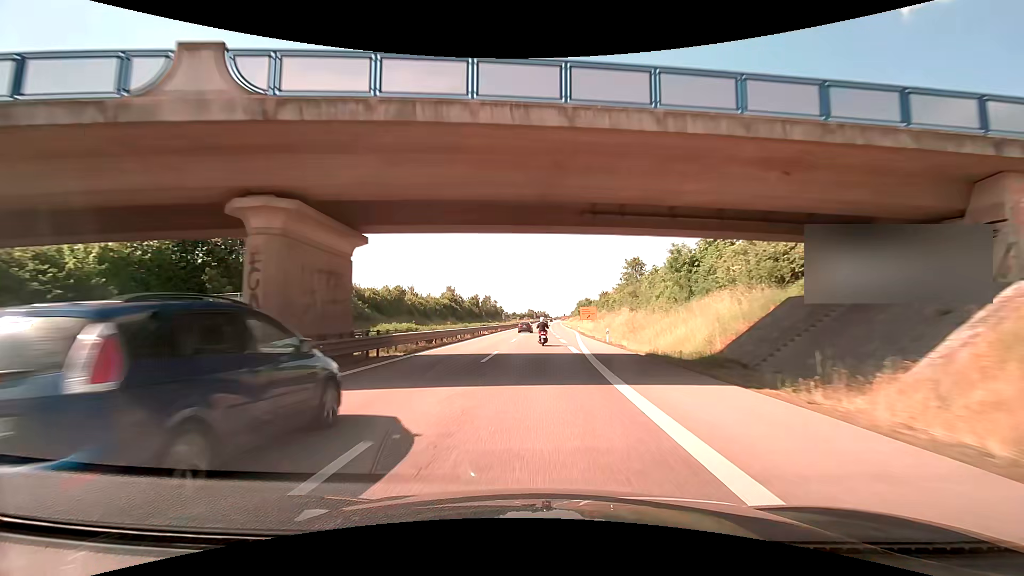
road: trunk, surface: asphalt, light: Day
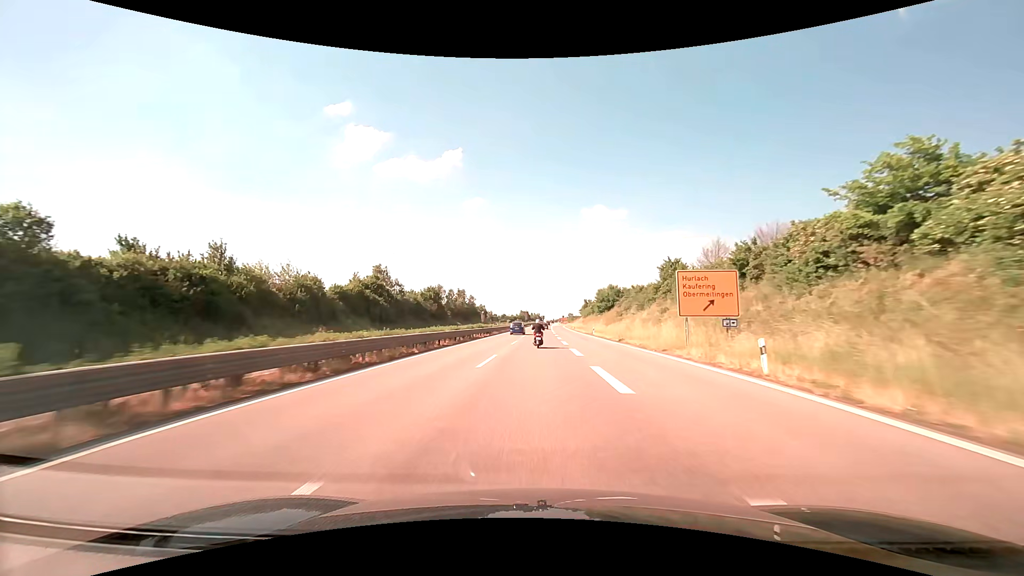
(+0.3, +72.9) m; +1°
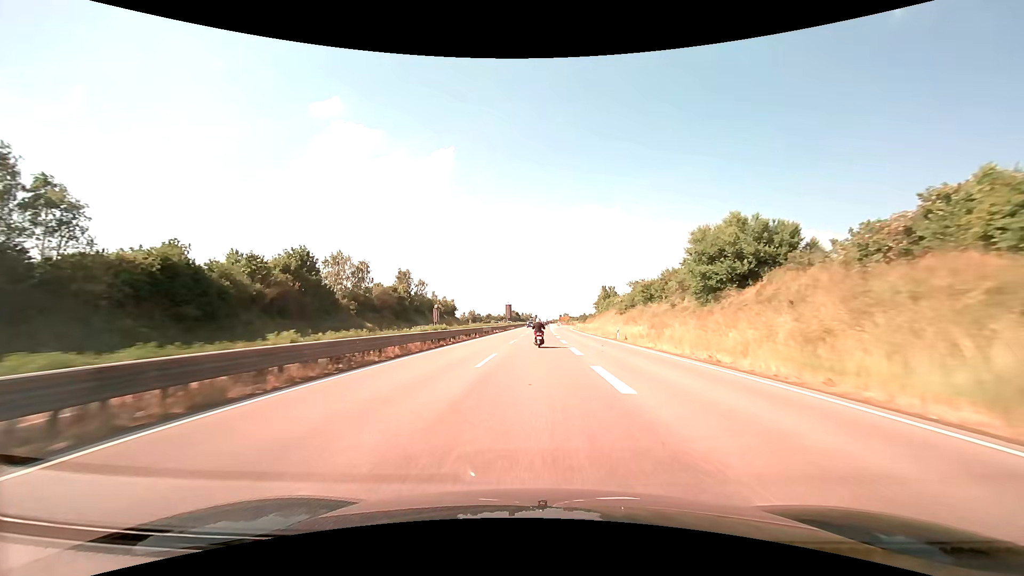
(+0.6, +71.9) m; +1°
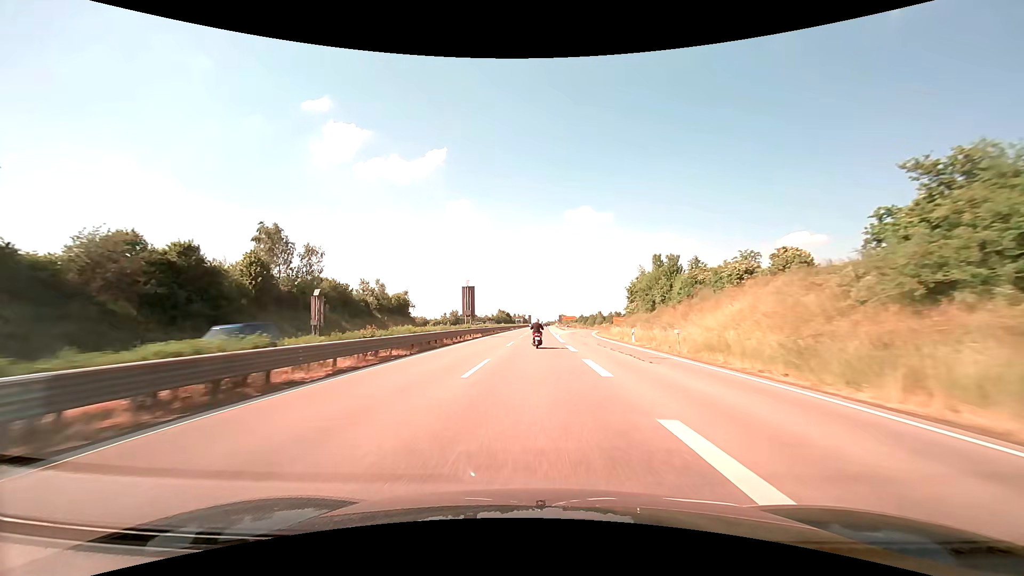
(+0.3, +56.7) m; +1°
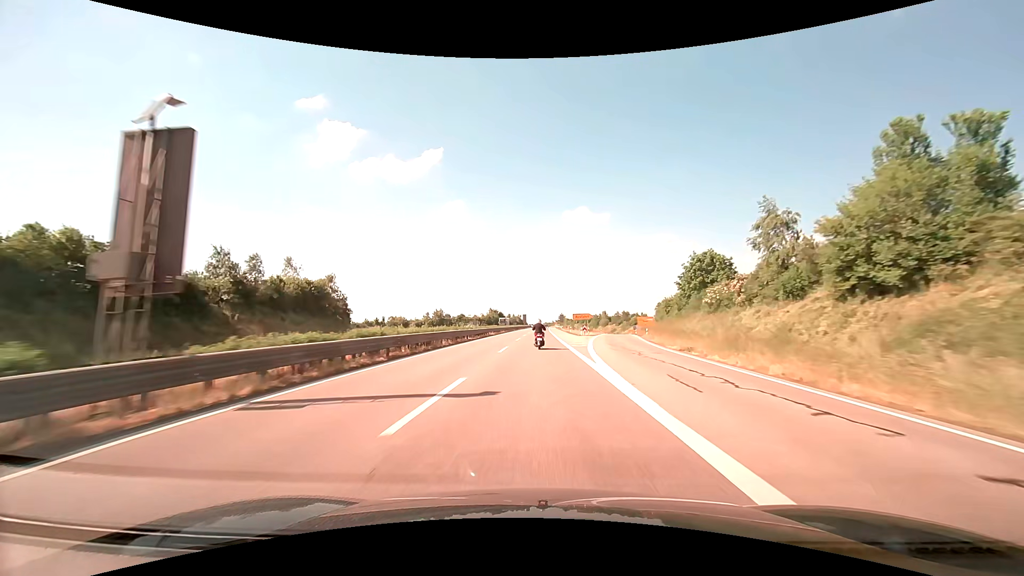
(+0.1, +42.1) m; 0°
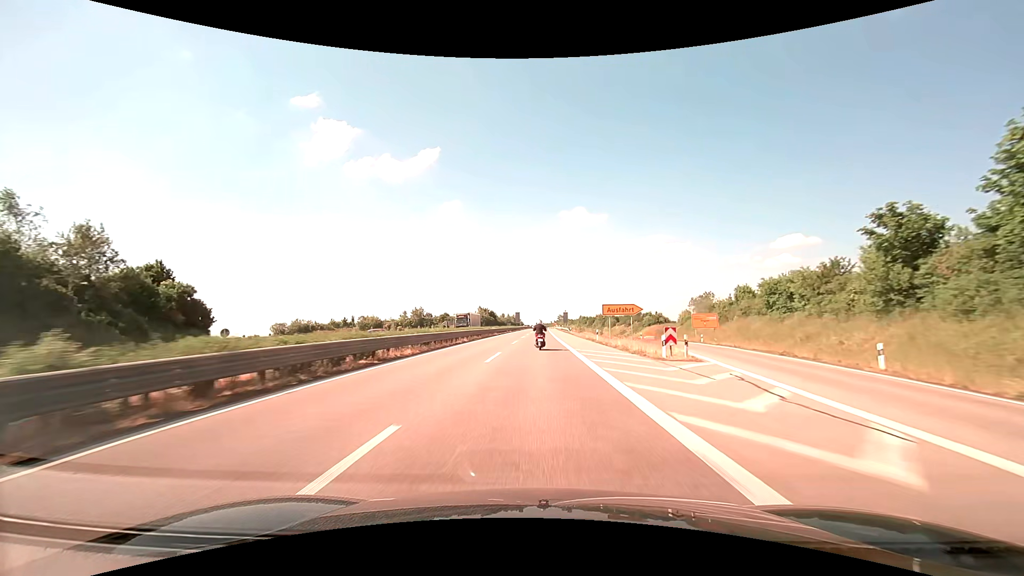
(+0.2, +41.8) m; 0°
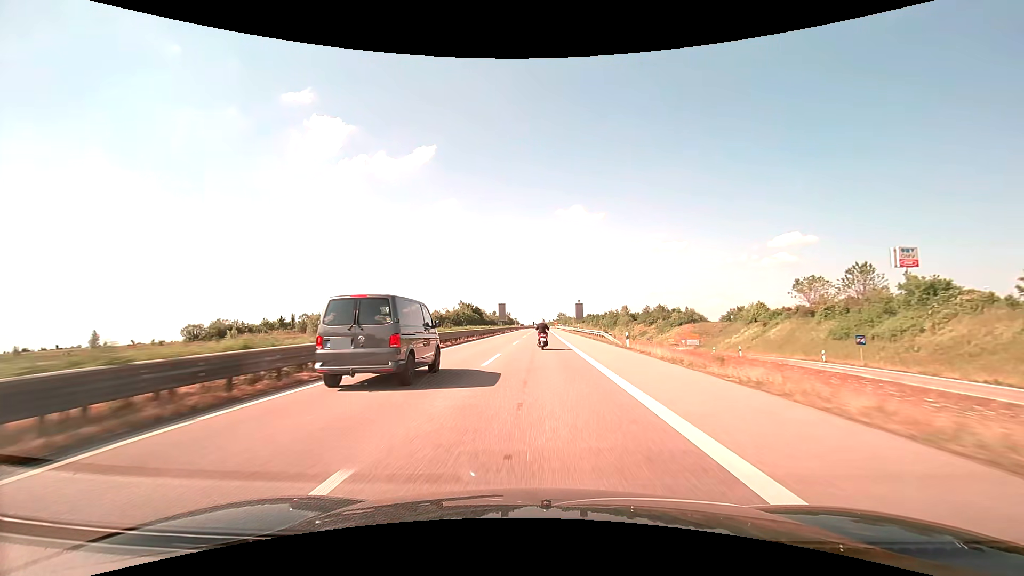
(+0.3, +55.4) m; 0°
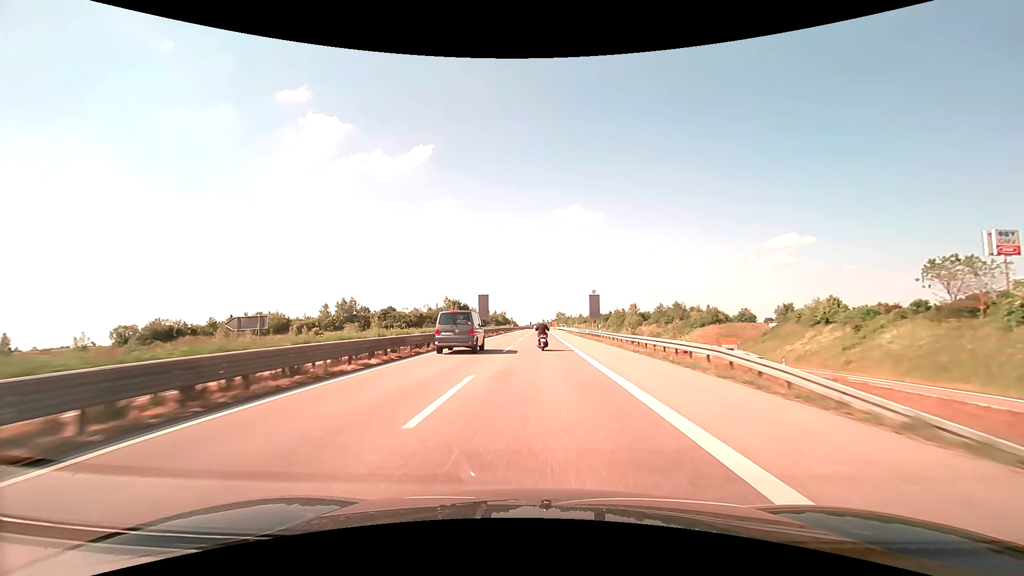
(+0.1, +27.4) m; 0°
(0, +10) (0, +20) (0, +30) (0, +40) (0, +50) (0, +60) (0, +70) (+1, +80) (+1, +90) (+1, +100) m
